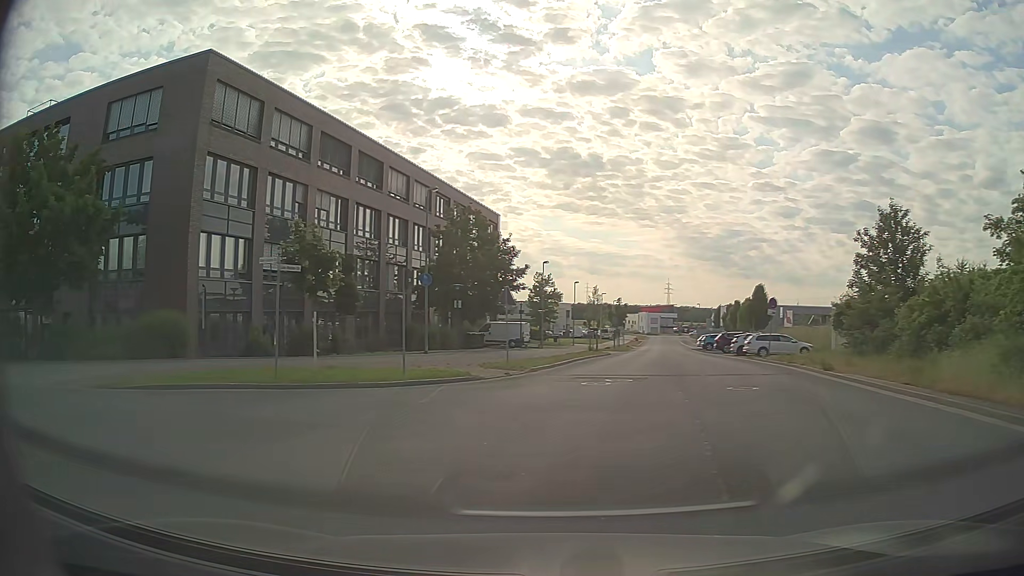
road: tertiary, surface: asphalt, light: Day
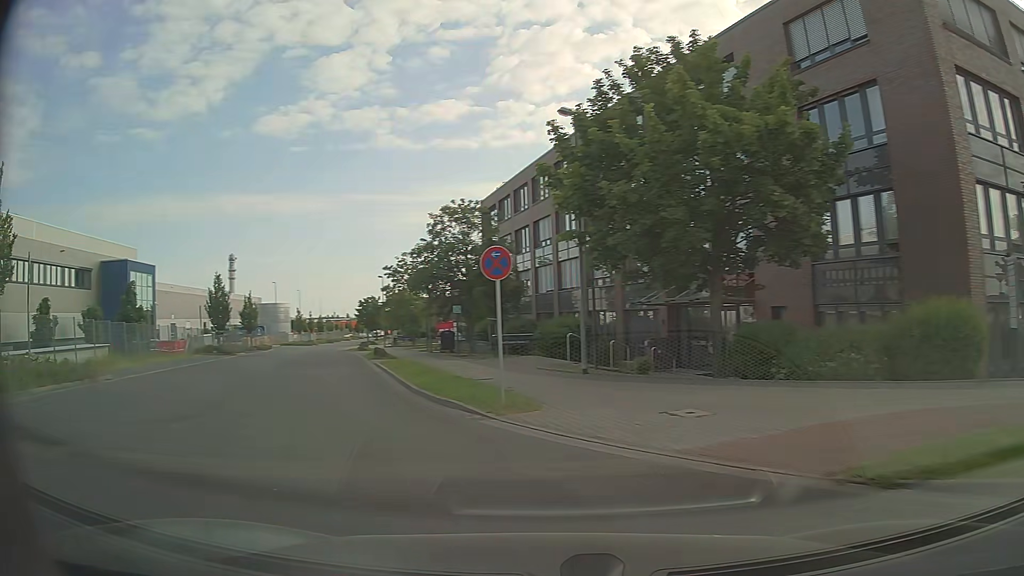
(-5.4, +9.3) m; -63°
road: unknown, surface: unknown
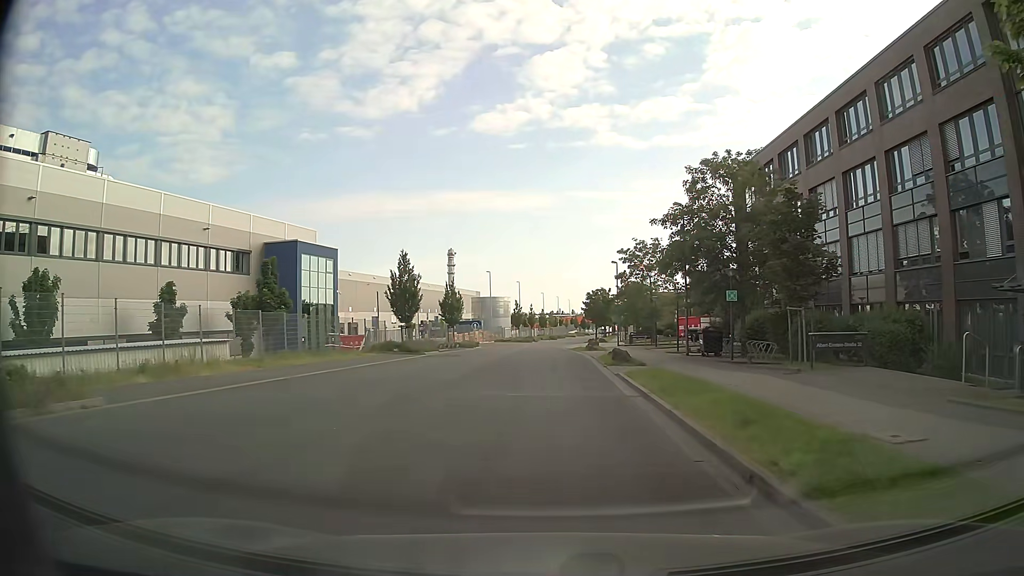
(-3.1, +11.8) m; -20°
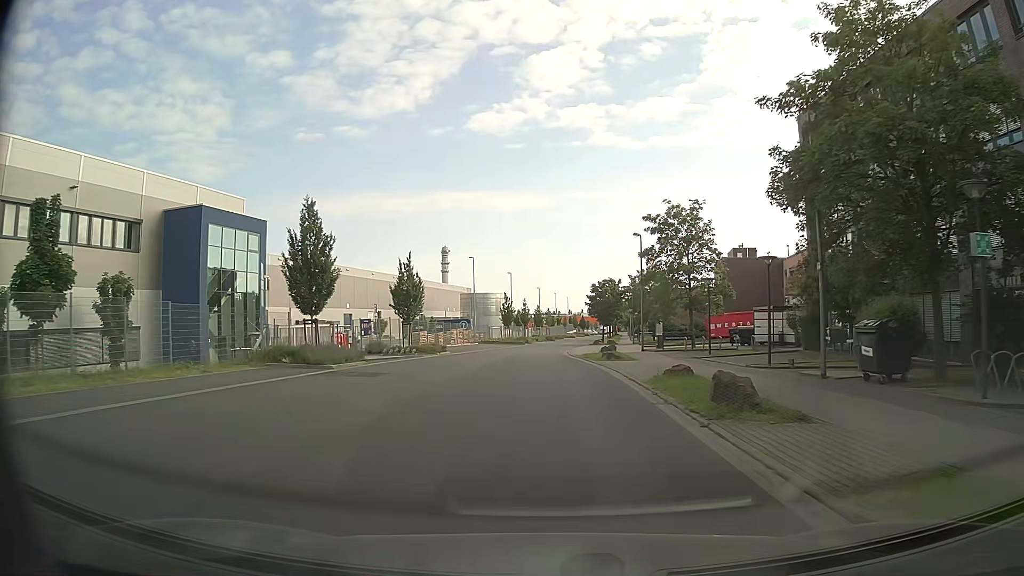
(+0.1, +17.9) m; 0°
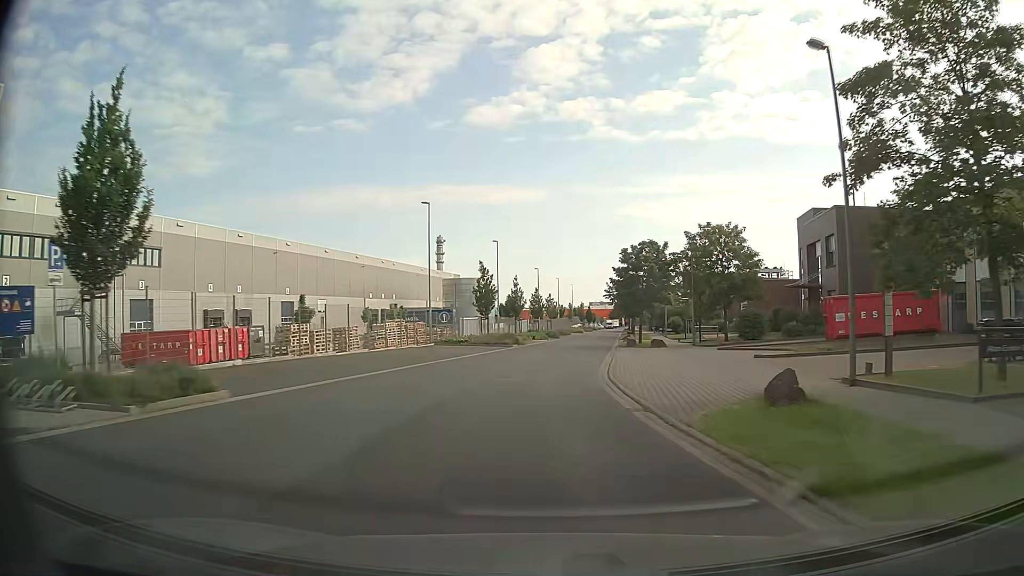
(0.0, +30.8) m; 0°
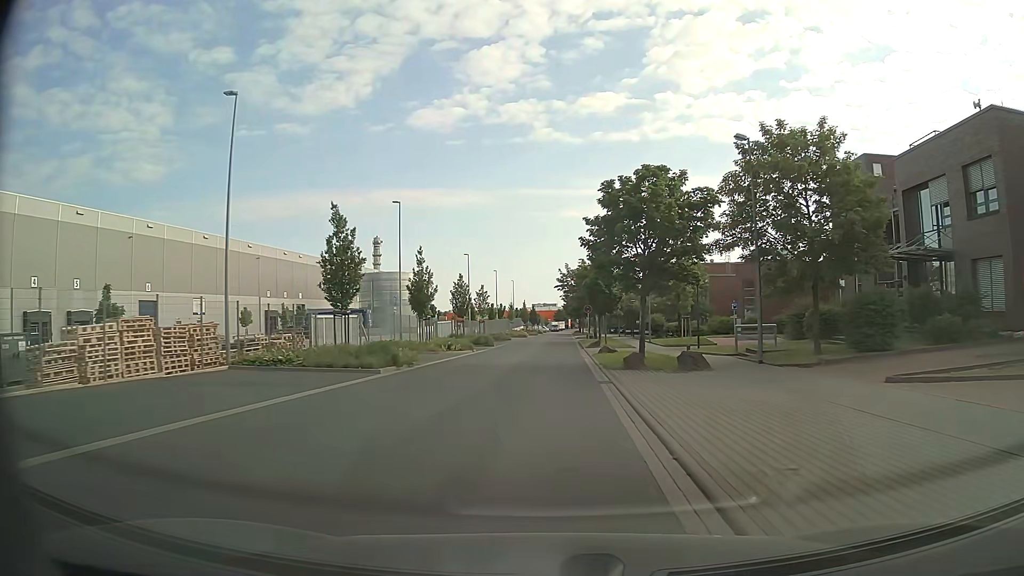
(+0.9, +23.9) m; +5°
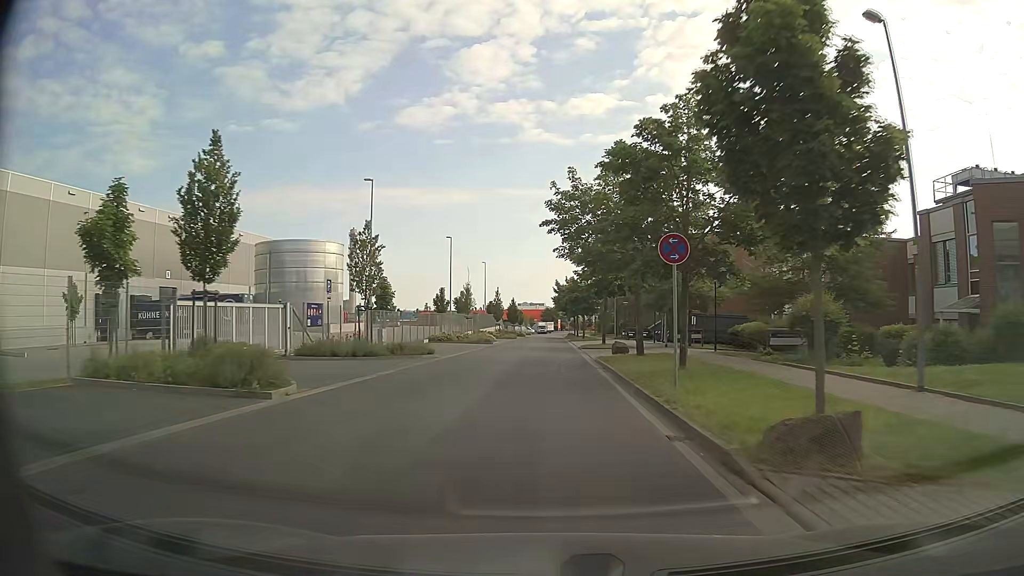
(+0.9, +40.1) m; +1°
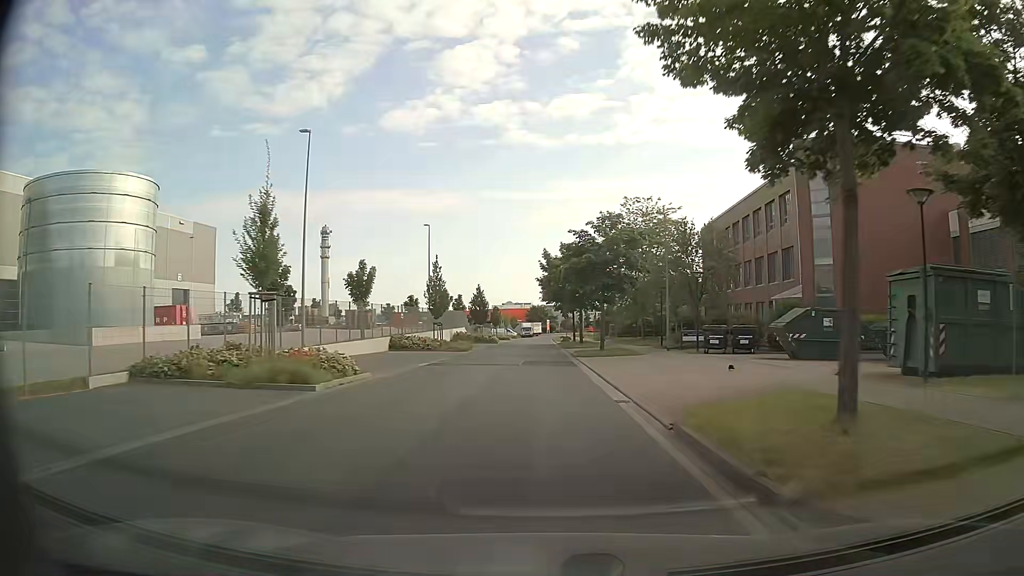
(+0.5, +40.1) m; +1°
(0, +10) (0, +20) (0, +30) (0, +40) (-1, +50) (-1, +60) (-1, +70) (-1, +80) (-1, +90) (-2, +100) m
